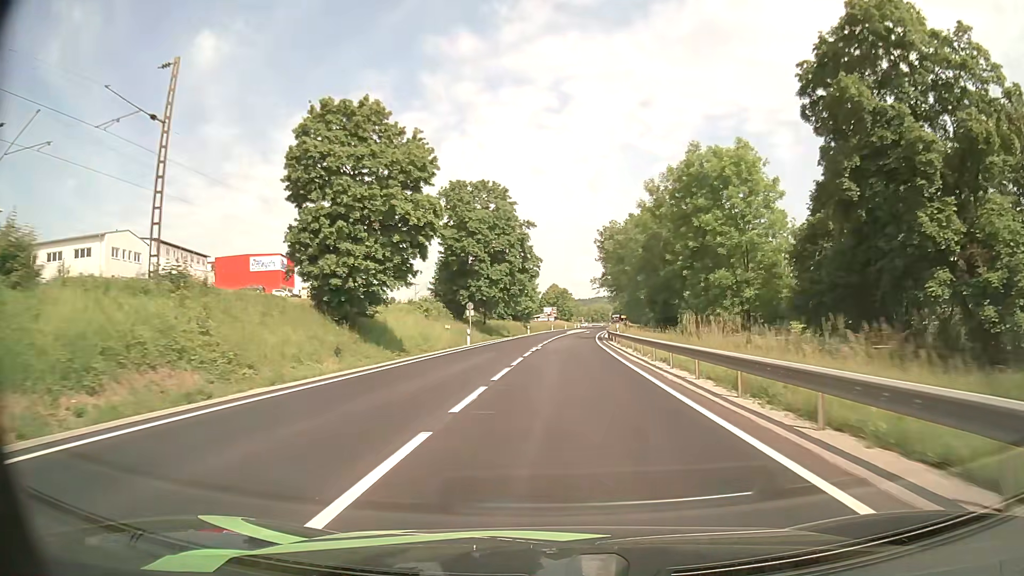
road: primary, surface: asphalt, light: Day
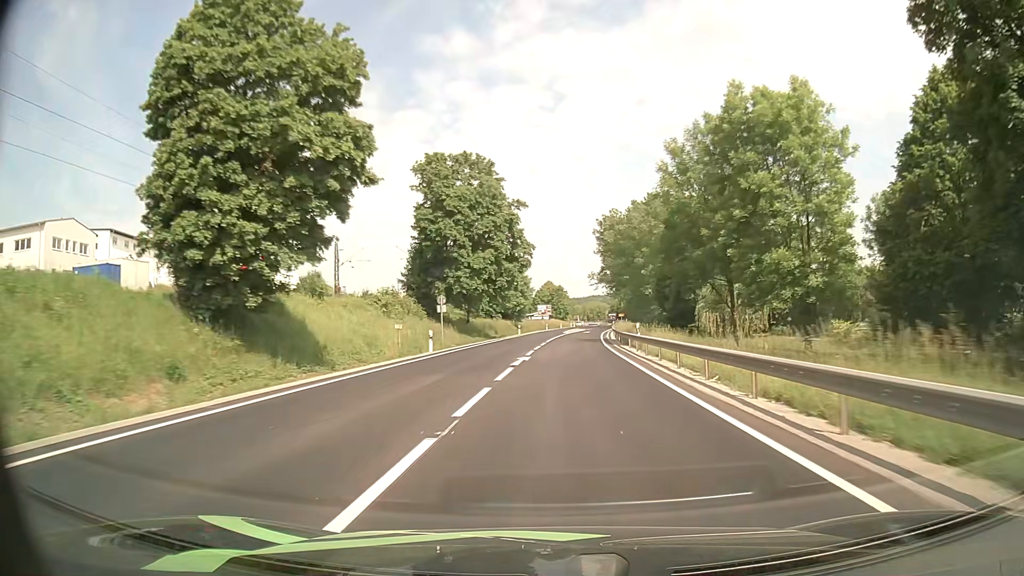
(0.0, +12.5) m; 0°
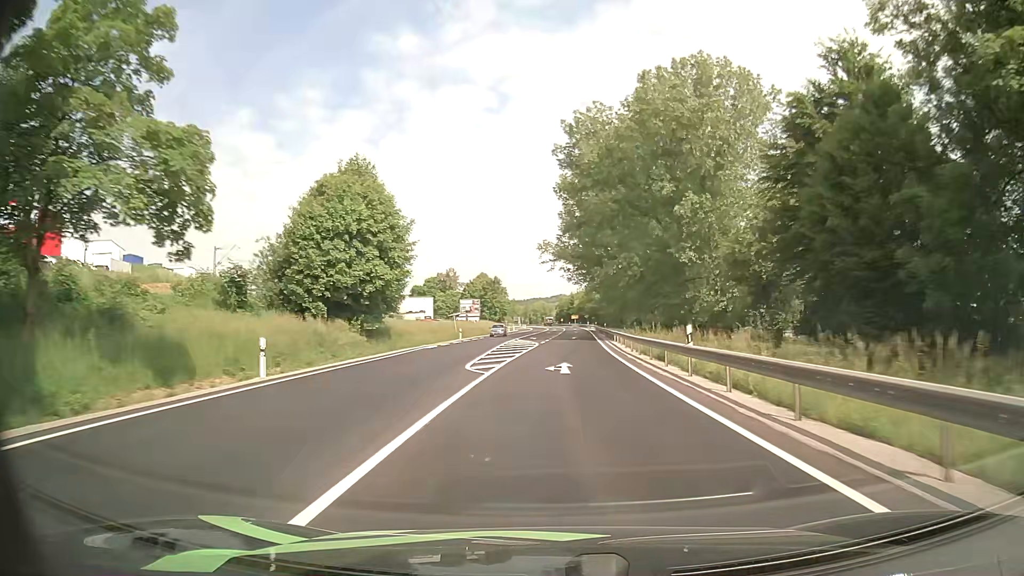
(+2.4, +63.0) m; +5°
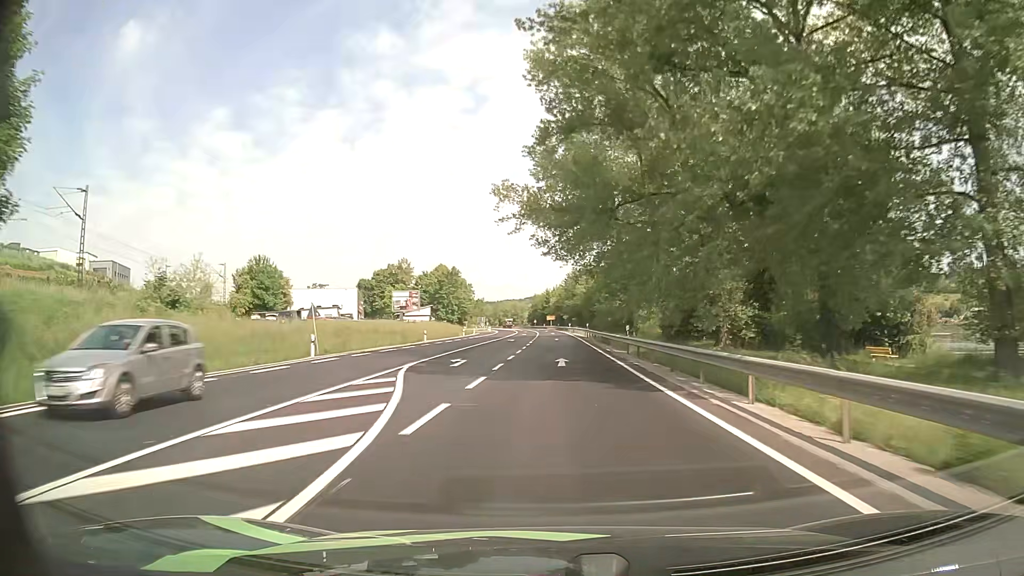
(+1.0, +38.3) m; +2°
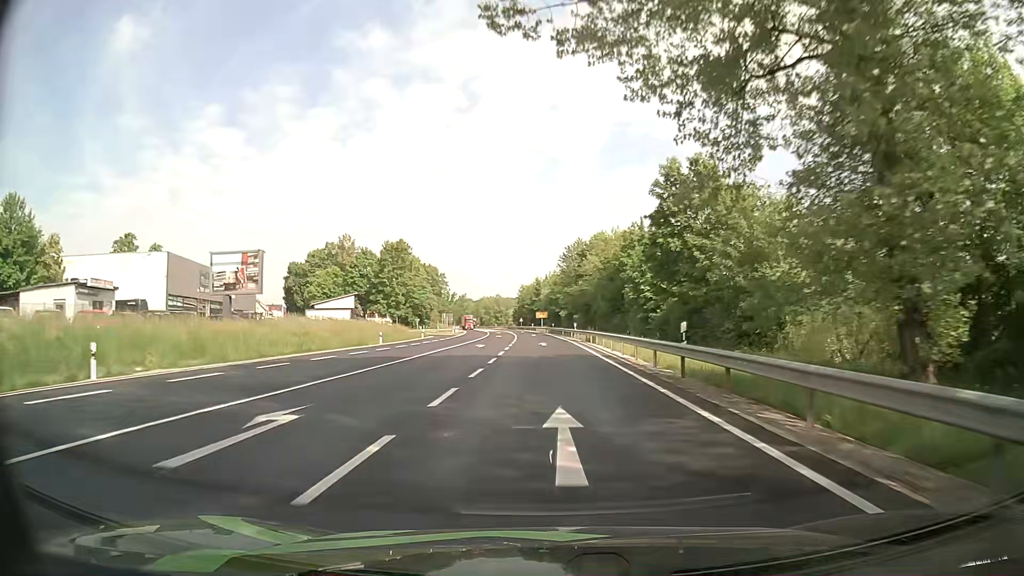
(+0.4, +51.4) m; +1°
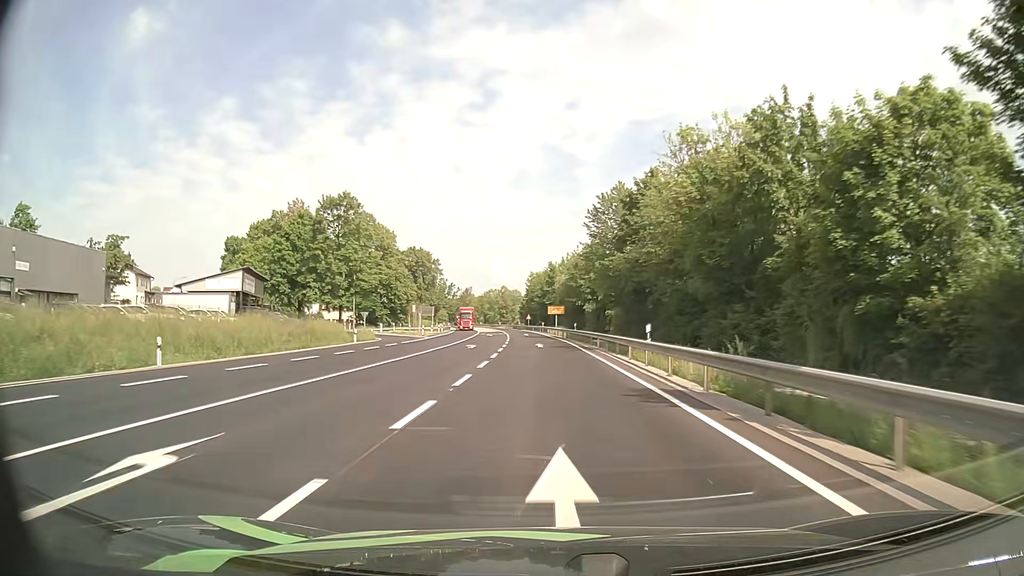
(-0.6, +38.6) m; -2°
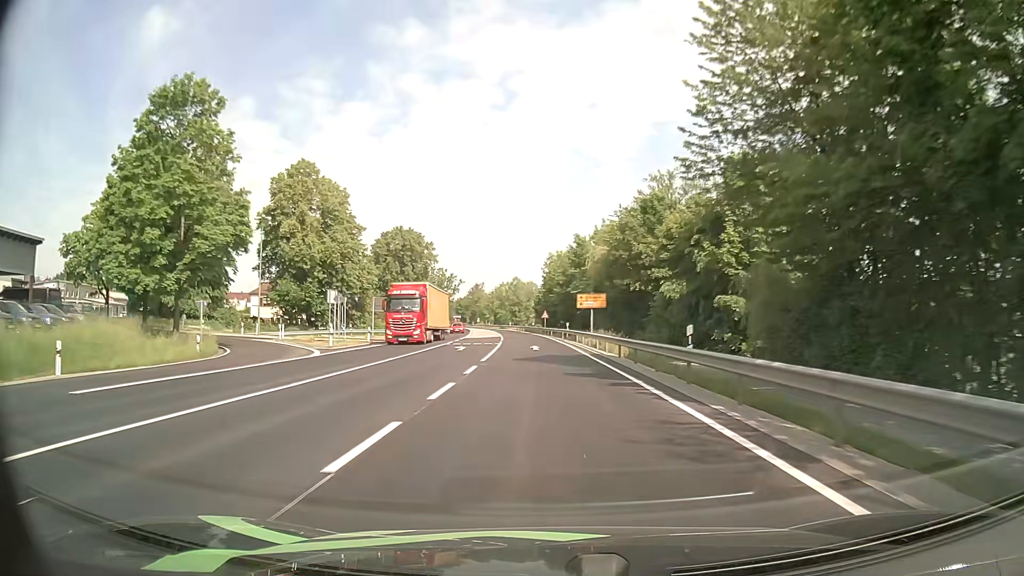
(-0.6, +38.7) m; -2°
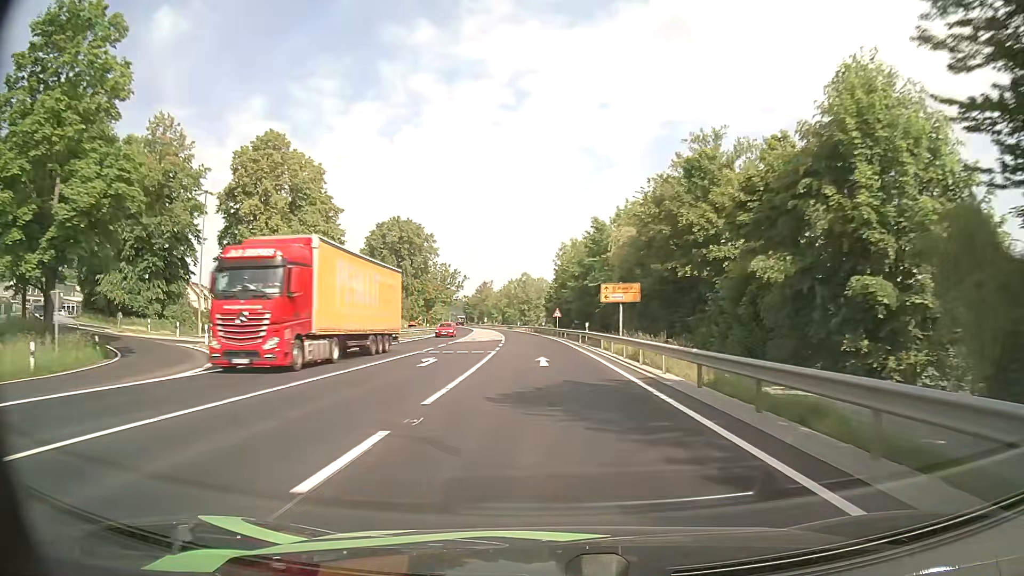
(-0.1, +12.9) m; -1°
(0, +10) (0, +20) (-1, +30) (-1, +40) (-2, +50) (-2, +60) (-3, +70) (-4, +80) (-5, +90) (-6, +100) m
